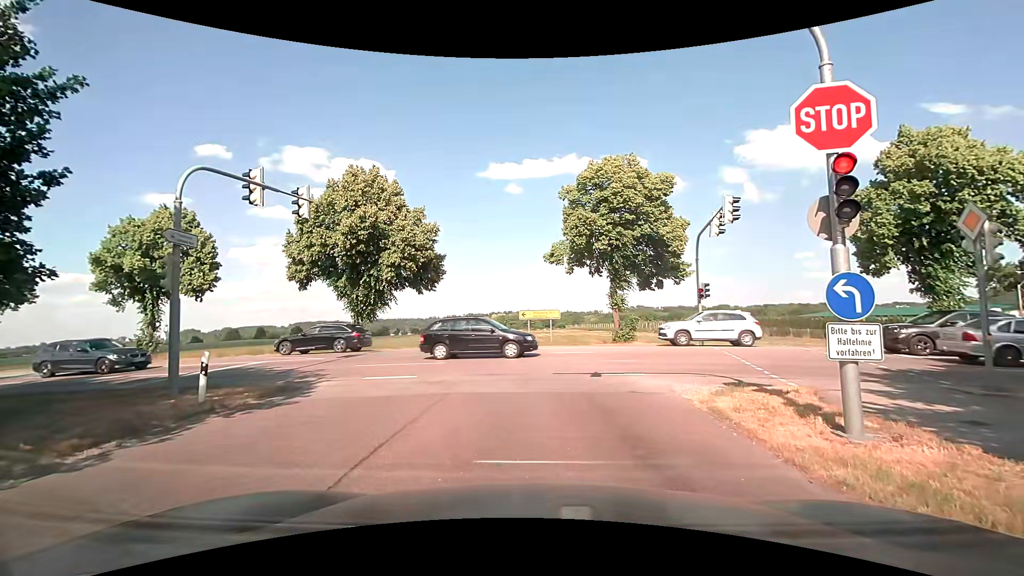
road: tertiary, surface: asphalt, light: Day
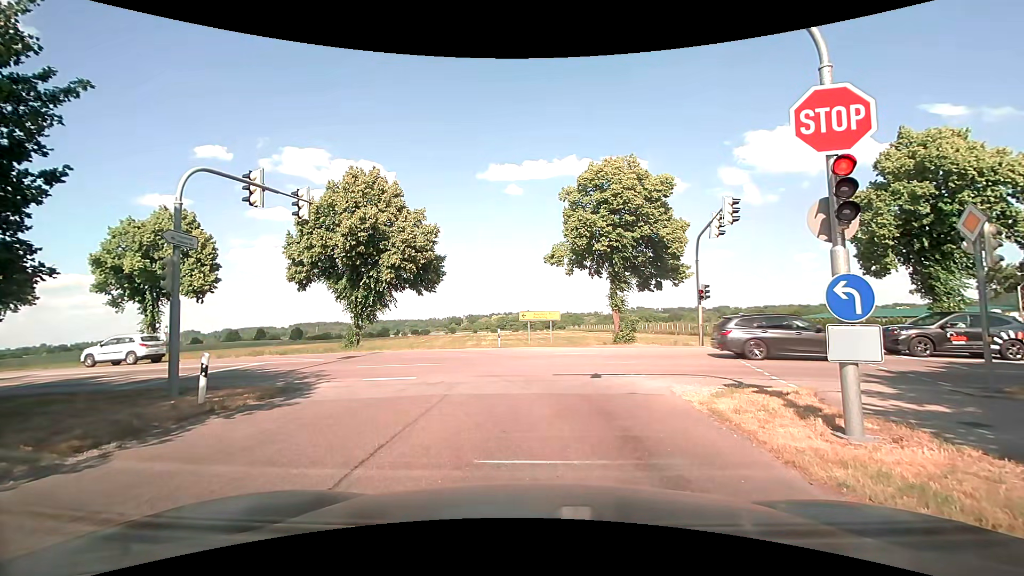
(0.0, +0.1) m; 0°
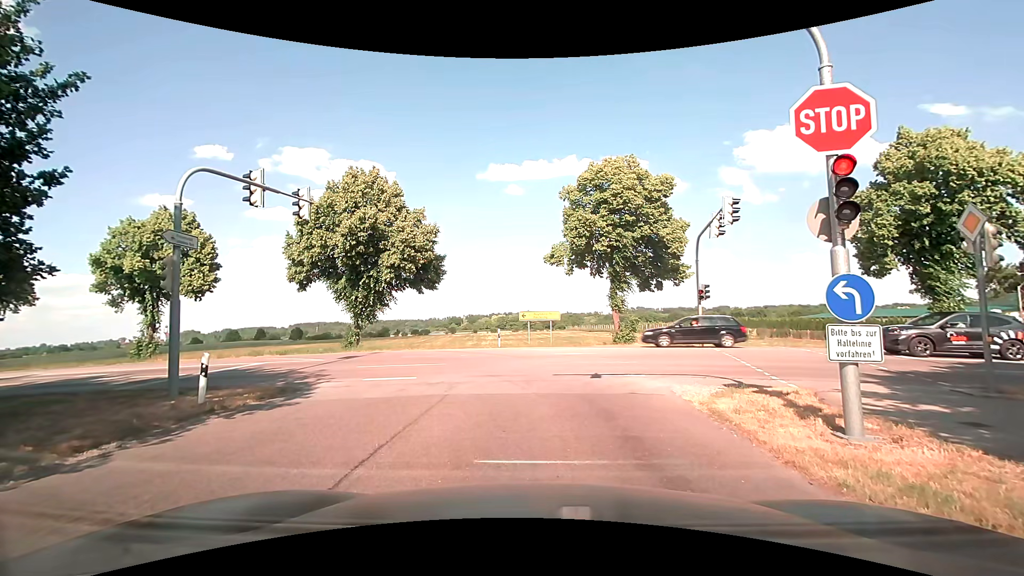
(0.0, 0.0) m; 0°
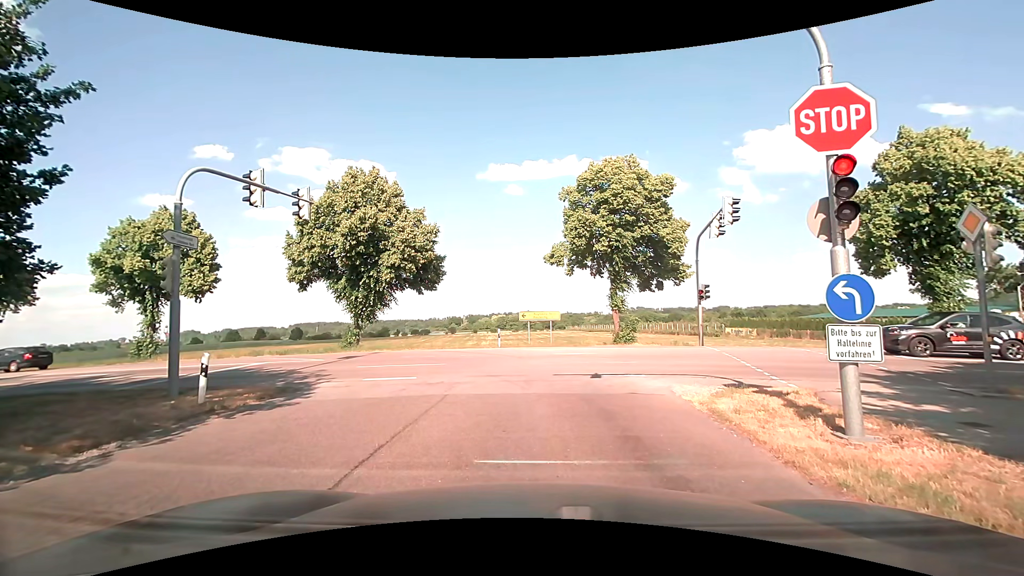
(0.0, 0.0) m; 0°
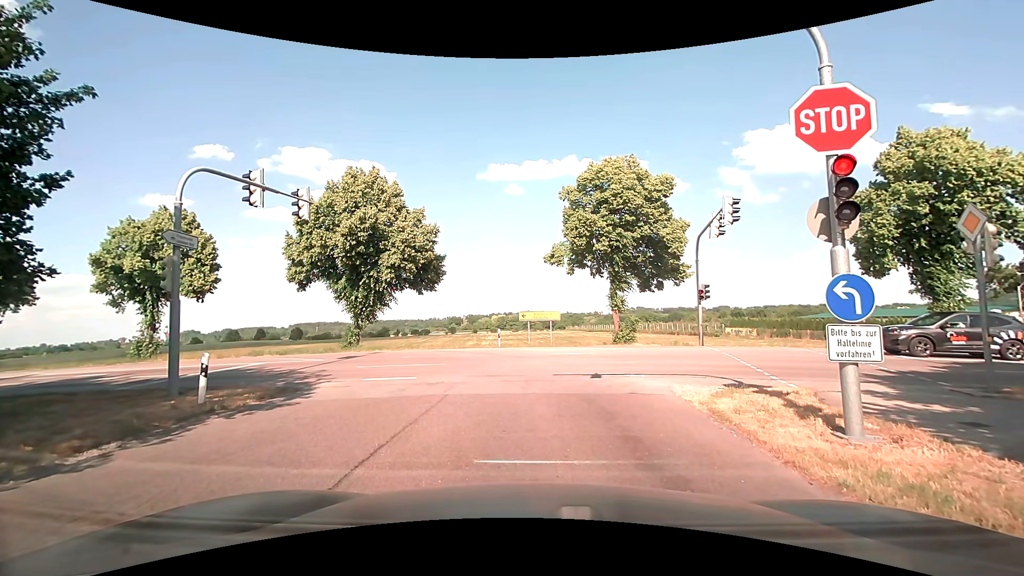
(0.0, 0.0) m; 0°
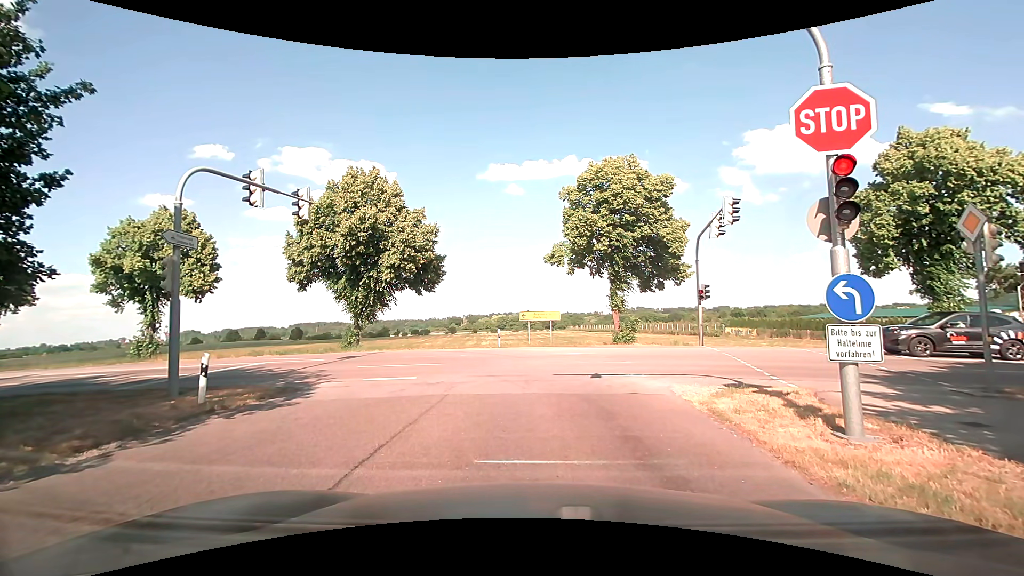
(0.0, 0.0) m; 0°
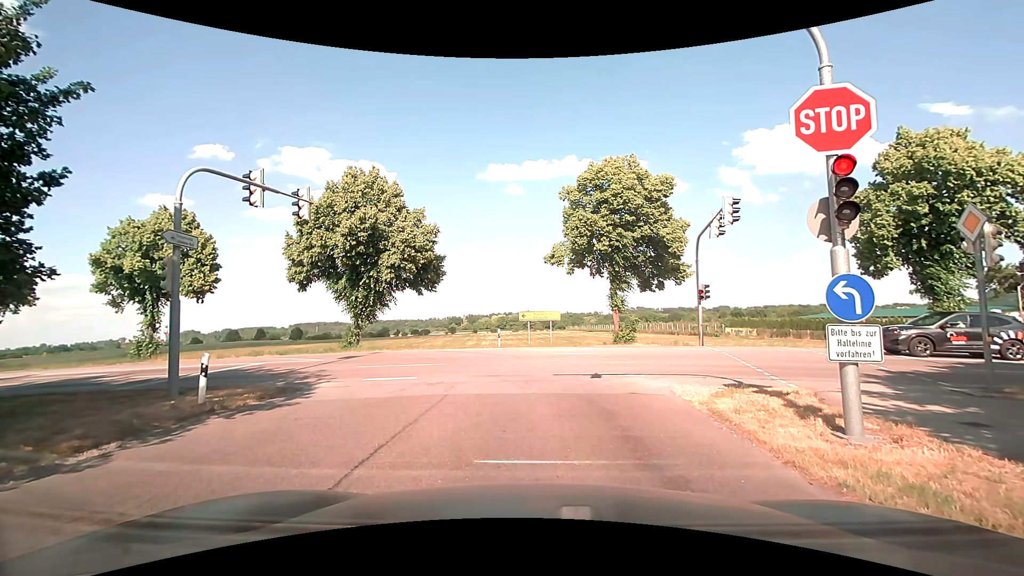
(0.0, 0.0) m; 0°
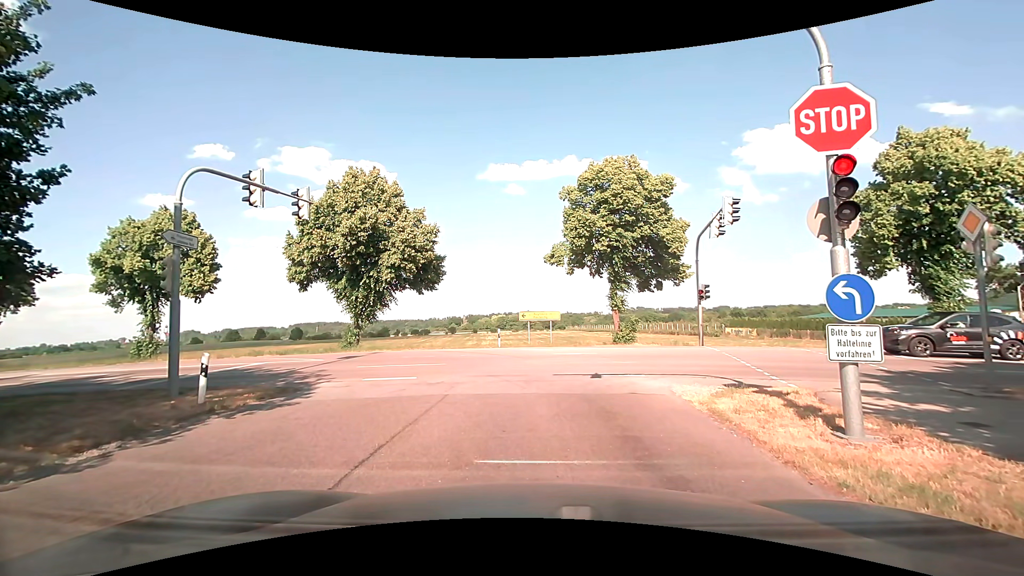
(0.0, 0.0) m; 0°
